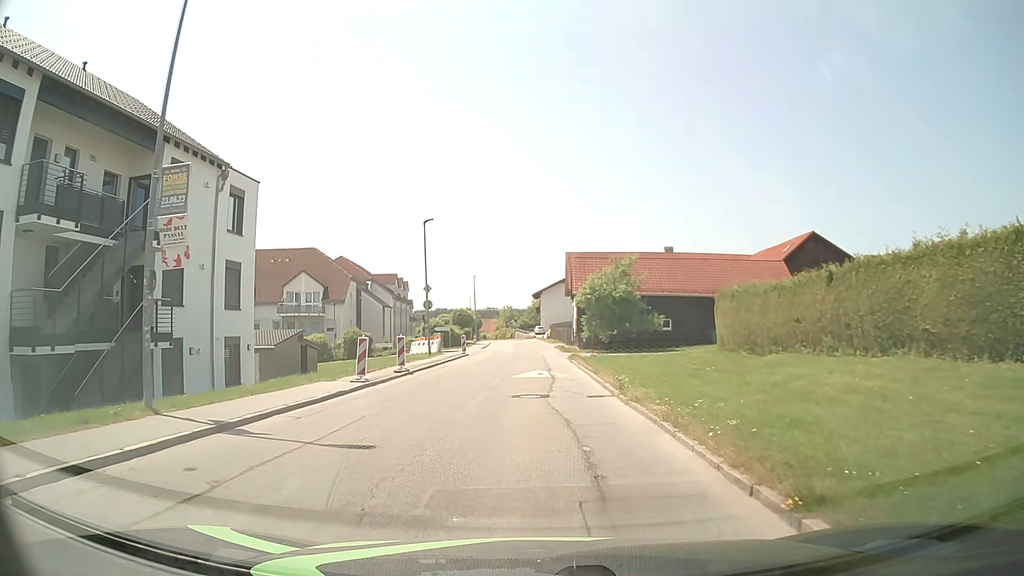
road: tertiary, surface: asphalt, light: Day
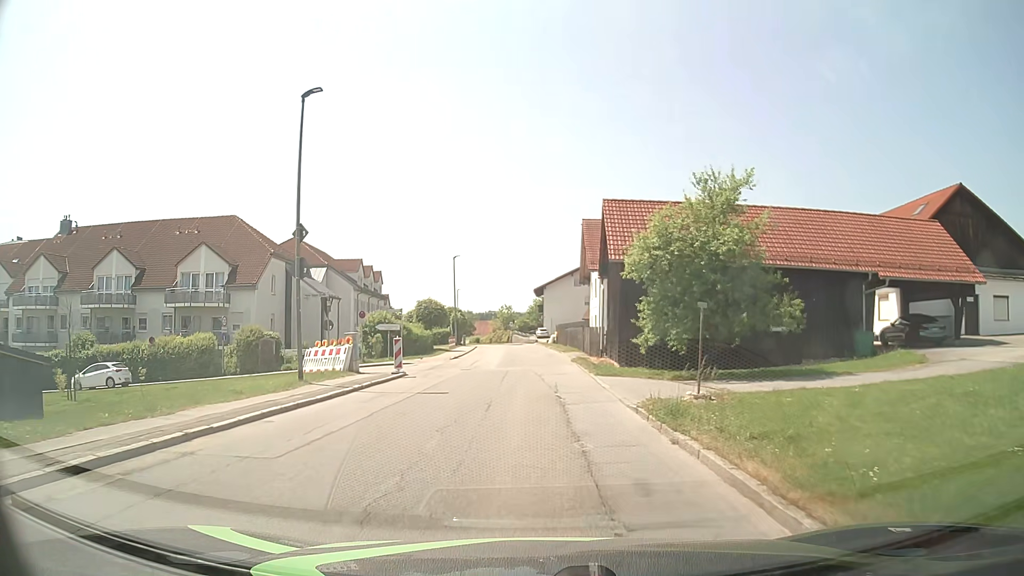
(-0.2, +22.5) m; -1°
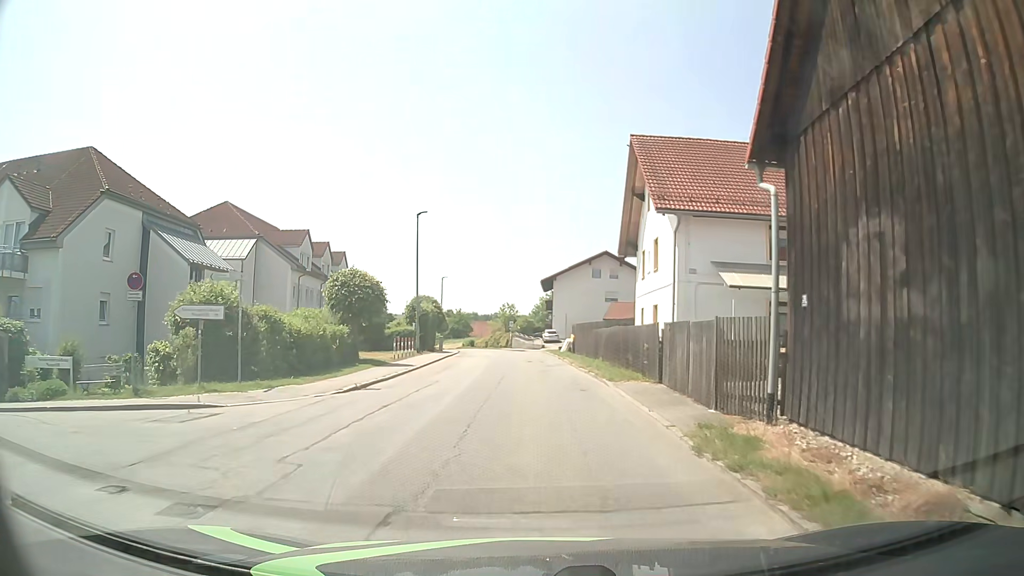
(-0.1, +22.2) m; -1°
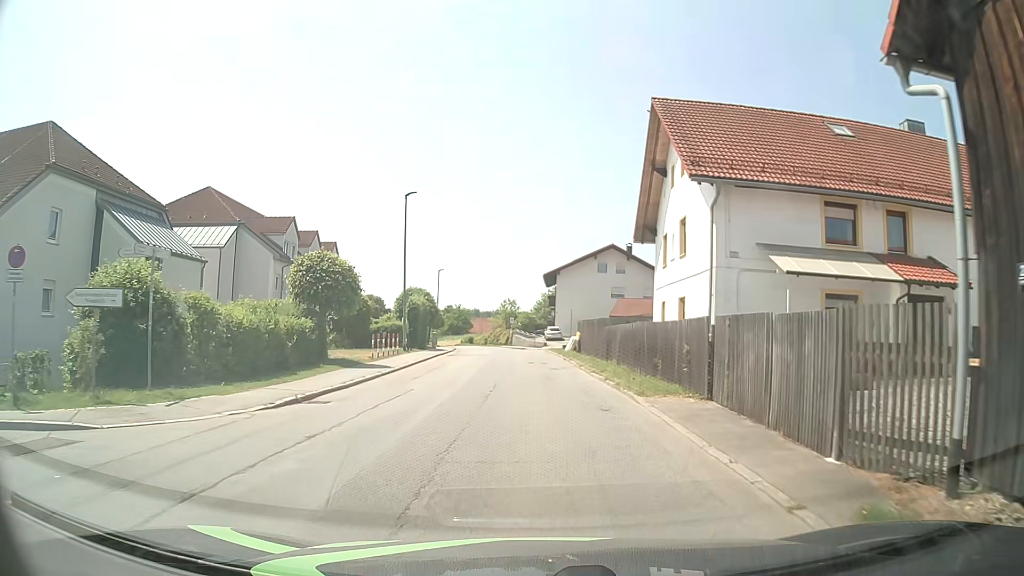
(+0.1, +4.5) m; 0°
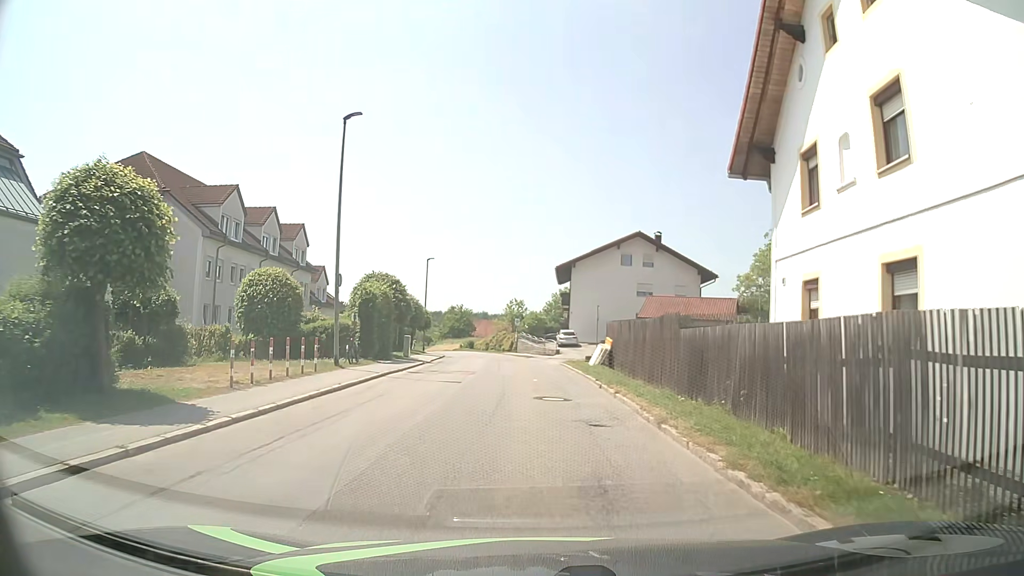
(+0.1, +13.3) m; 0°
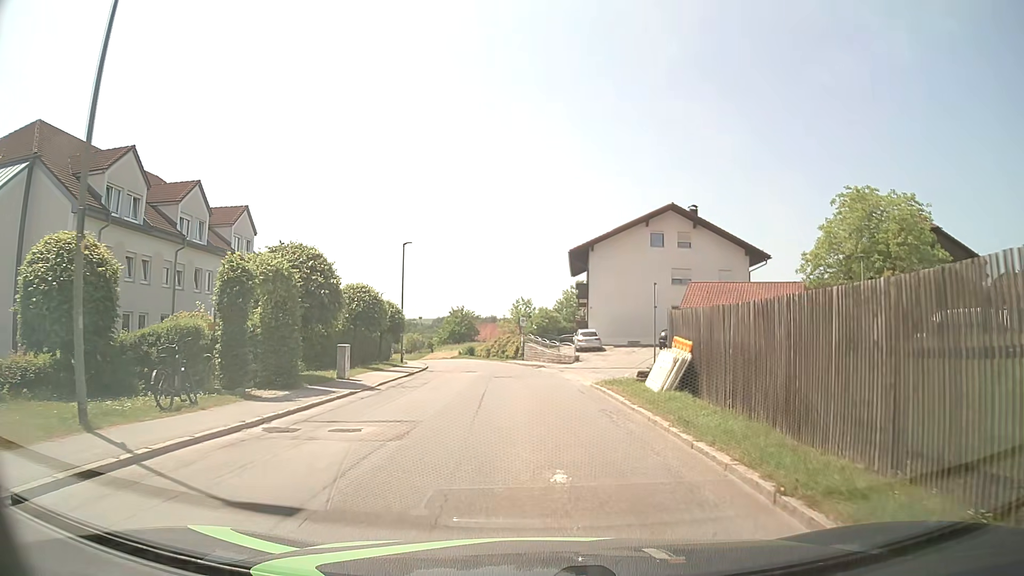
(0.0, +13.4) m; +1°
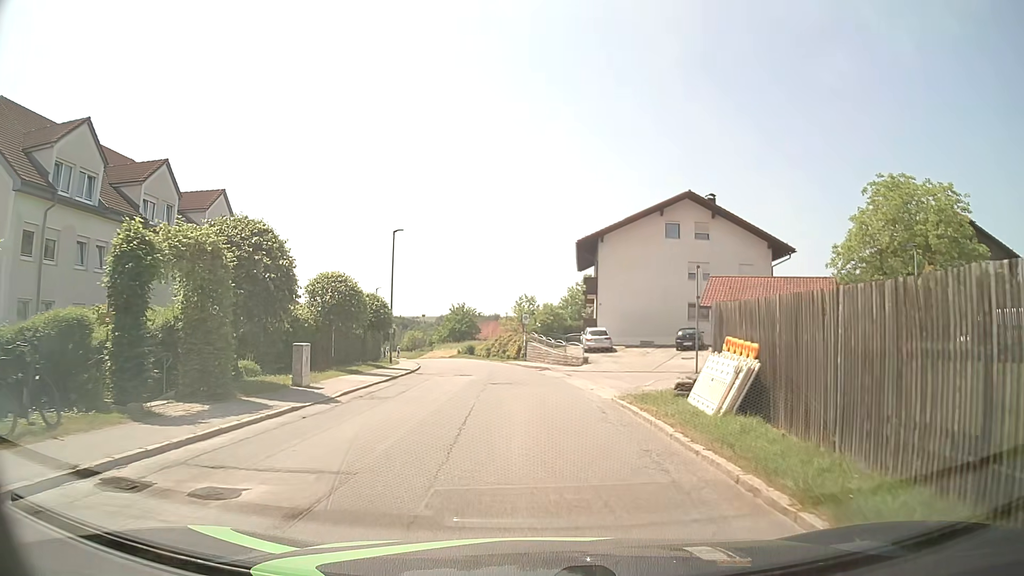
(-0.1, +4.5) m; -2°
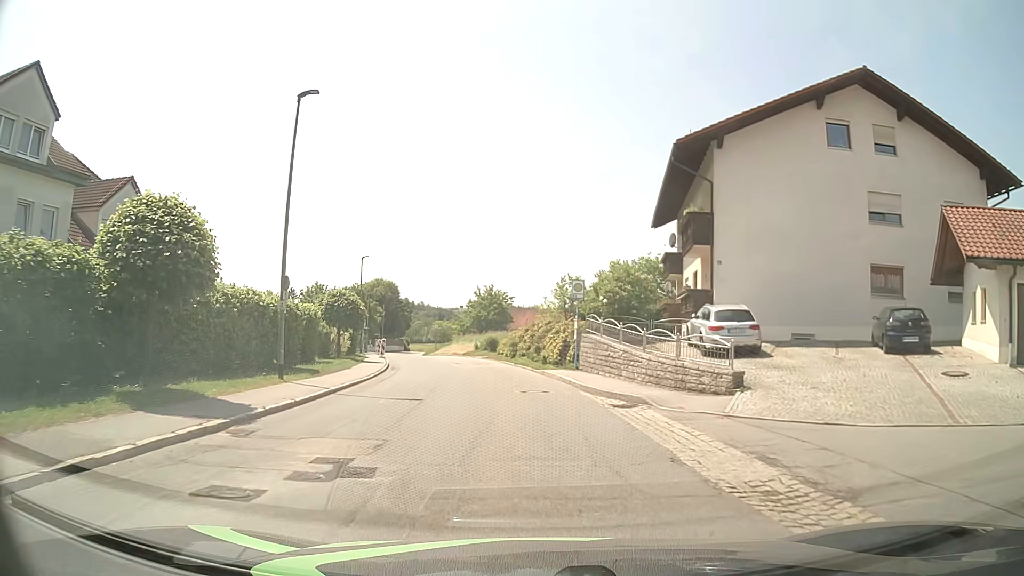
(-0.4, +22.6) m; -2°
